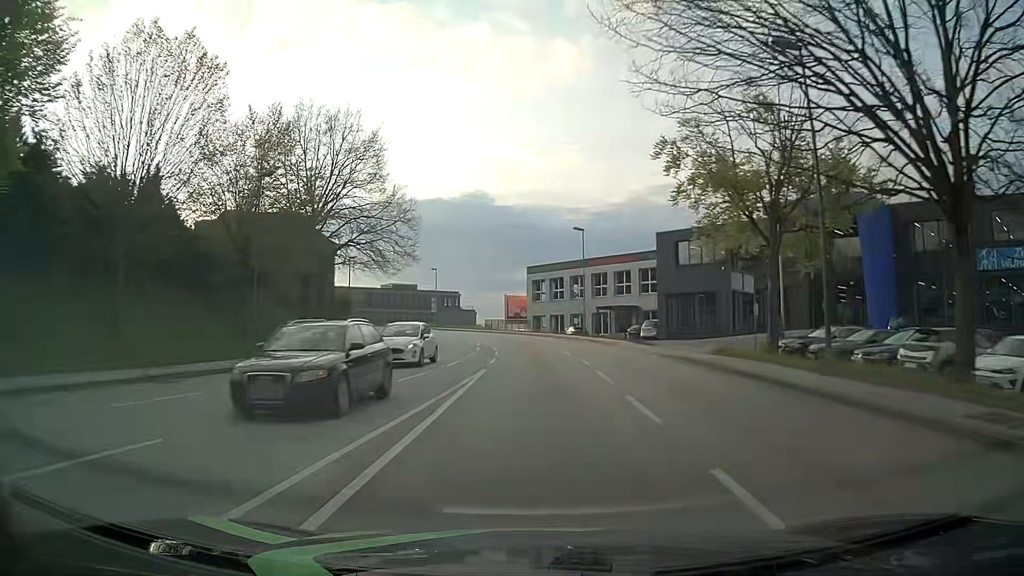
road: tertiary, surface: asphalt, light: Day
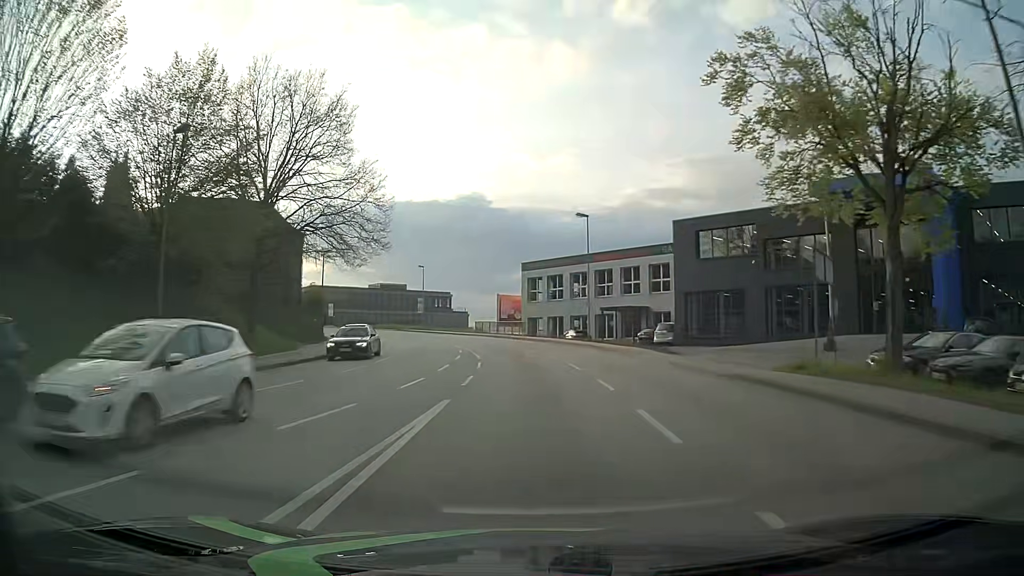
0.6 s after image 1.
(+0.1, +7.6) m; +1°
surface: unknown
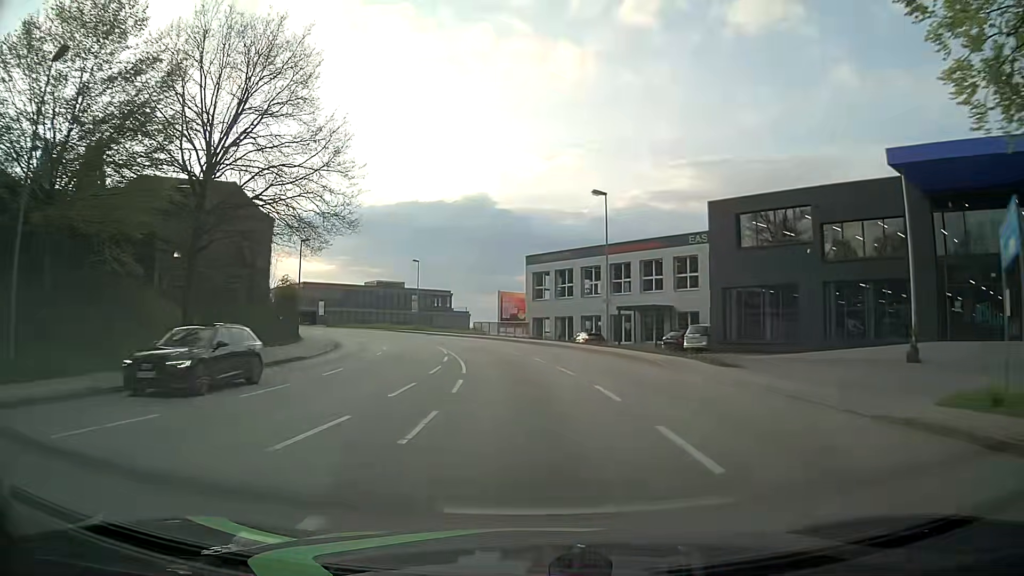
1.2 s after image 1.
(0.0, +7.6) m; 0°
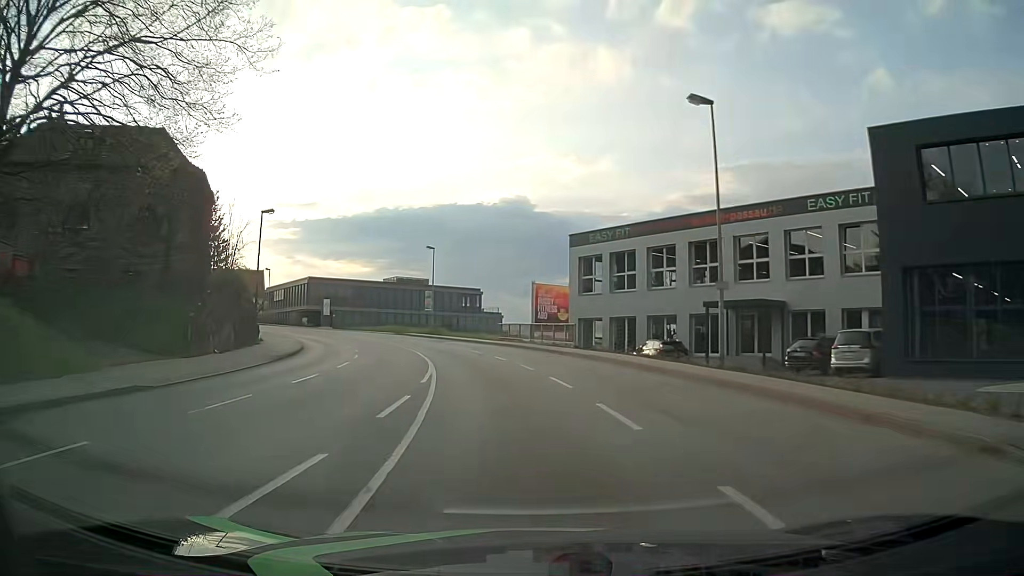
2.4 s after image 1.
(-0.3, +15.2) m; -3°
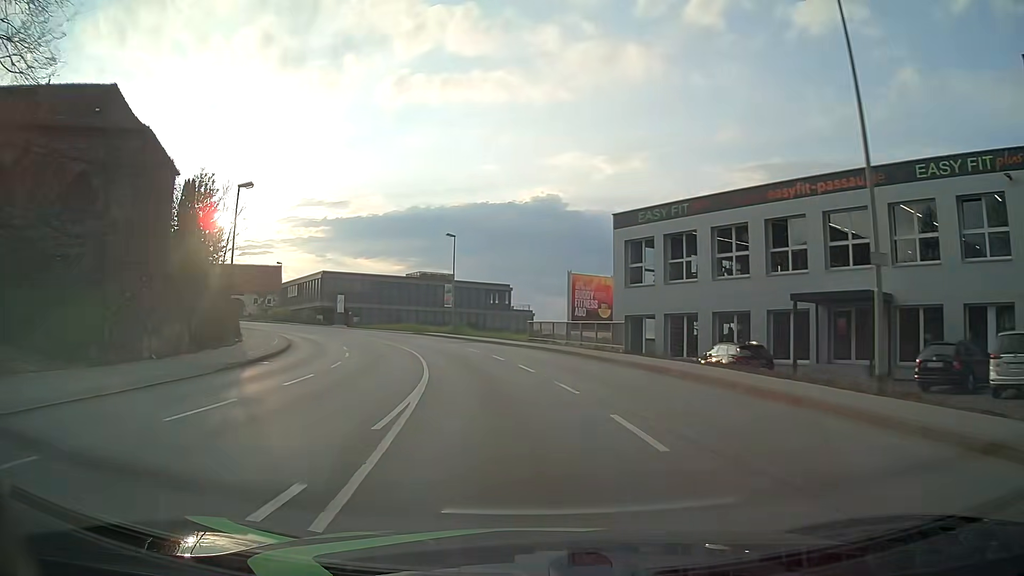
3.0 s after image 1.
(-0.2, +7.6) m; -3°
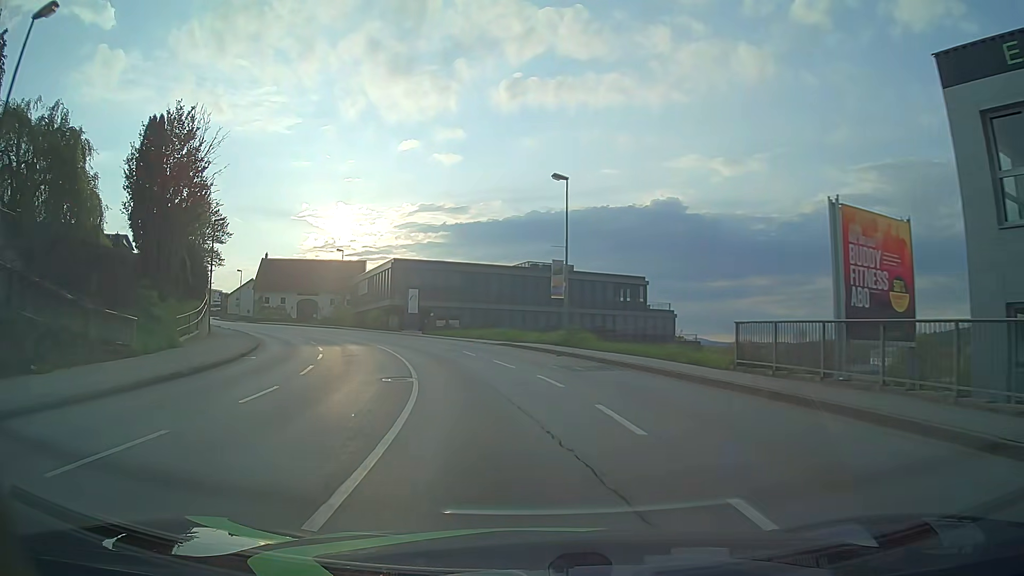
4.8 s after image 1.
(-1.9, +22.6) m; -10°
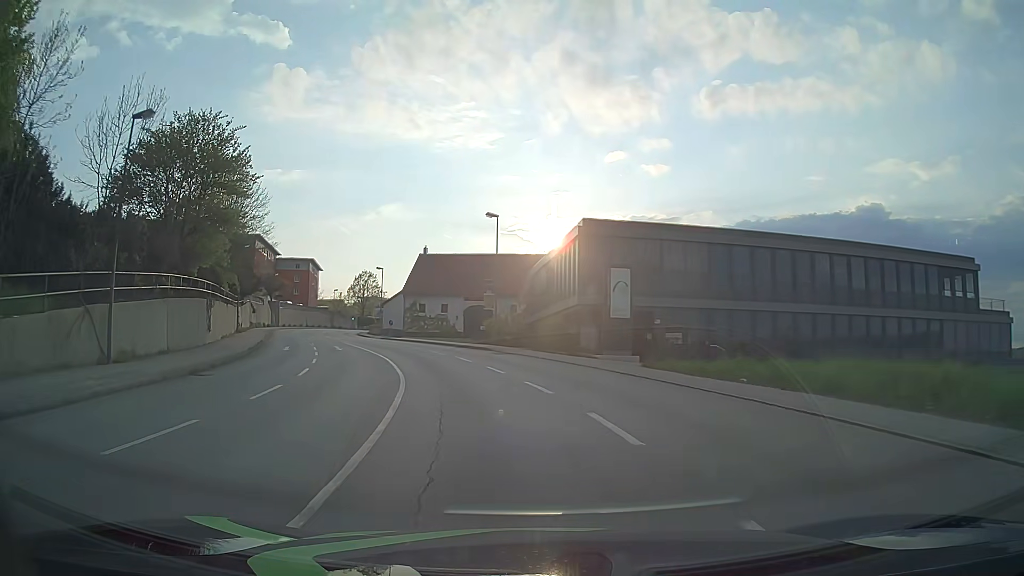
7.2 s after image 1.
(-4.7, +29.8) m; -19°
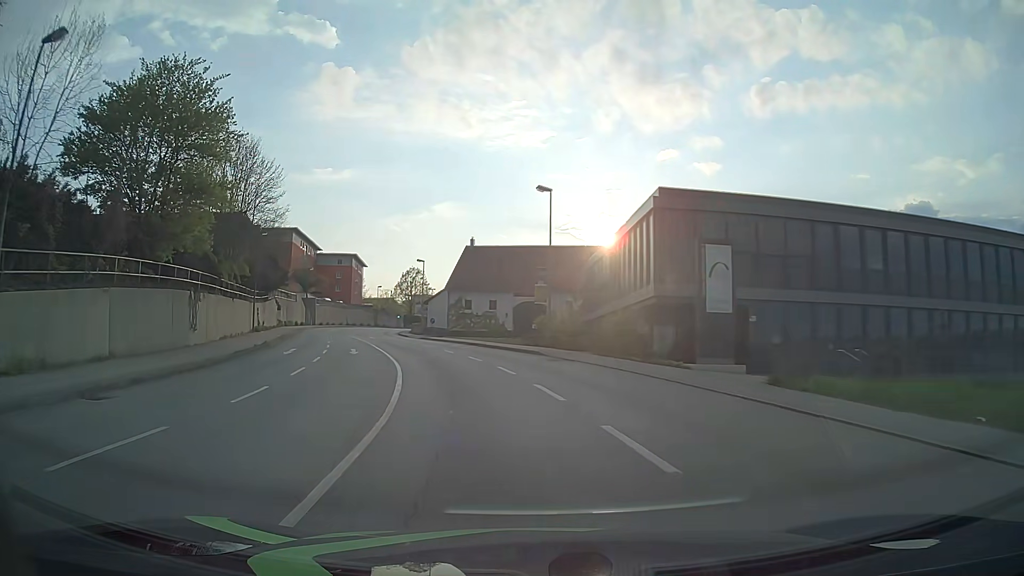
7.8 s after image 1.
(-0.3, +7.5) m; -5°
(-1, +10) (-2, +20) (-5, +30) (-8, +39) (-11, +49) (-14, +58) (-17, +67) (-20, +77) (-22, +87) (-23, +97) m
